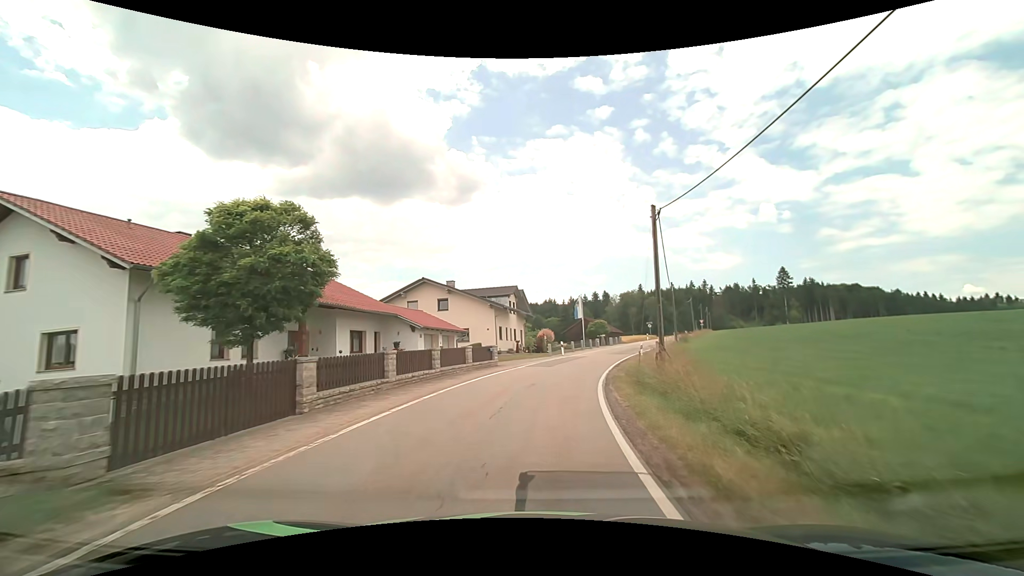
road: tertiary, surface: asphalt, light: Day
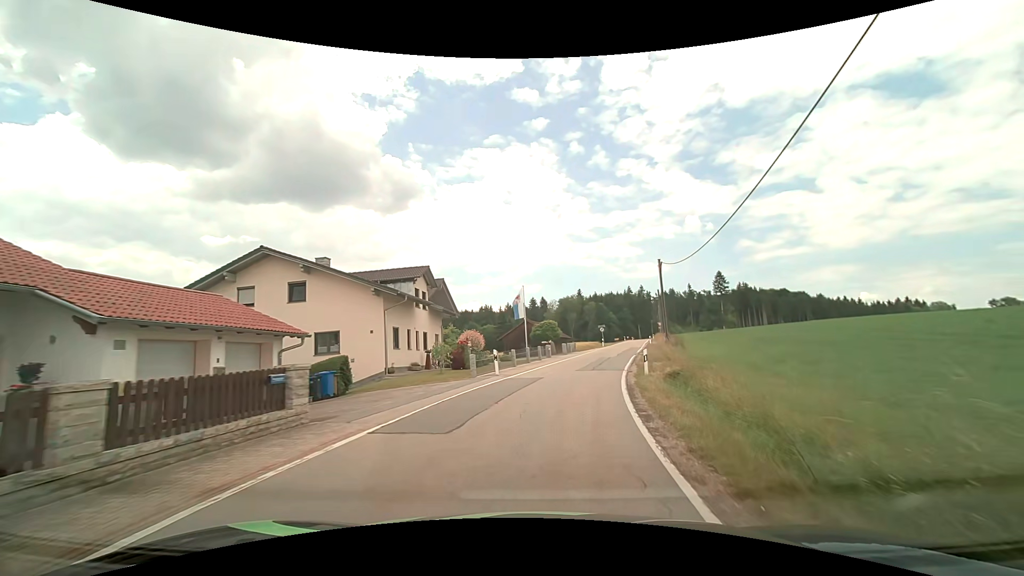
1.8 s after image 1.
(+0.9, +17.5) m; +7°
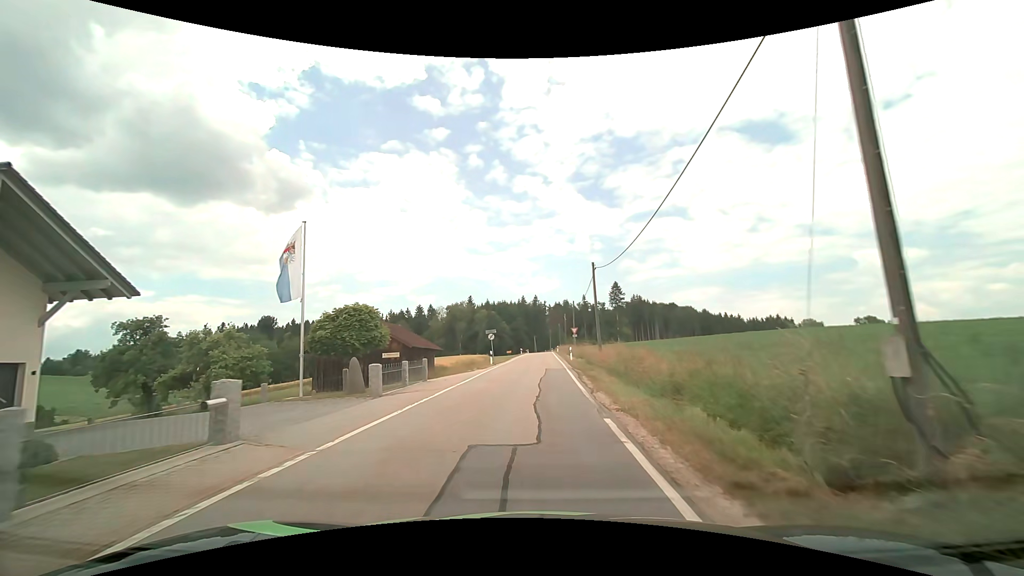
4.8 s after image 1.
(+3.9, +28.5) m; +13°
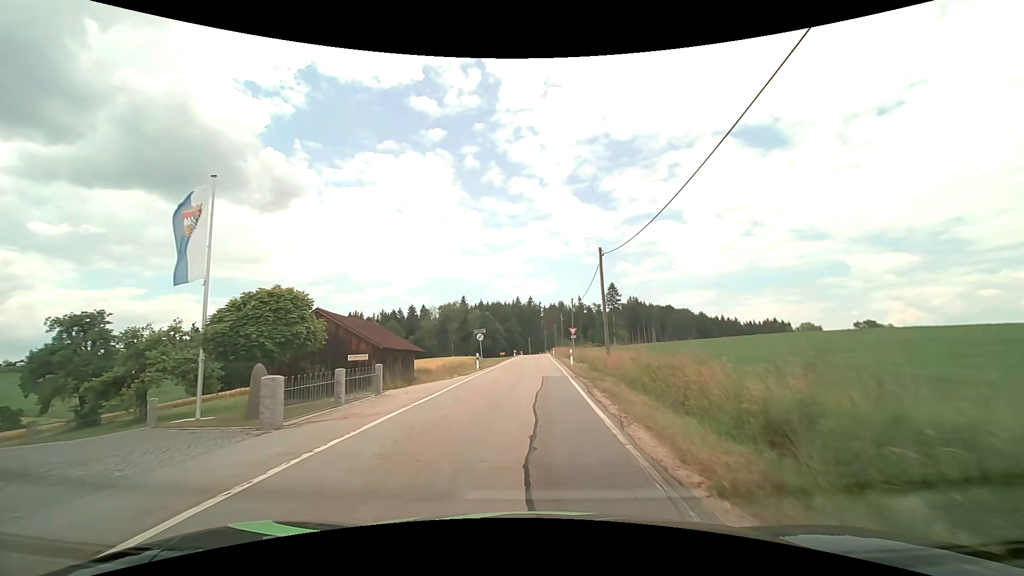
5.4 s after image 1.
(0.0, +5.7) m; +1°
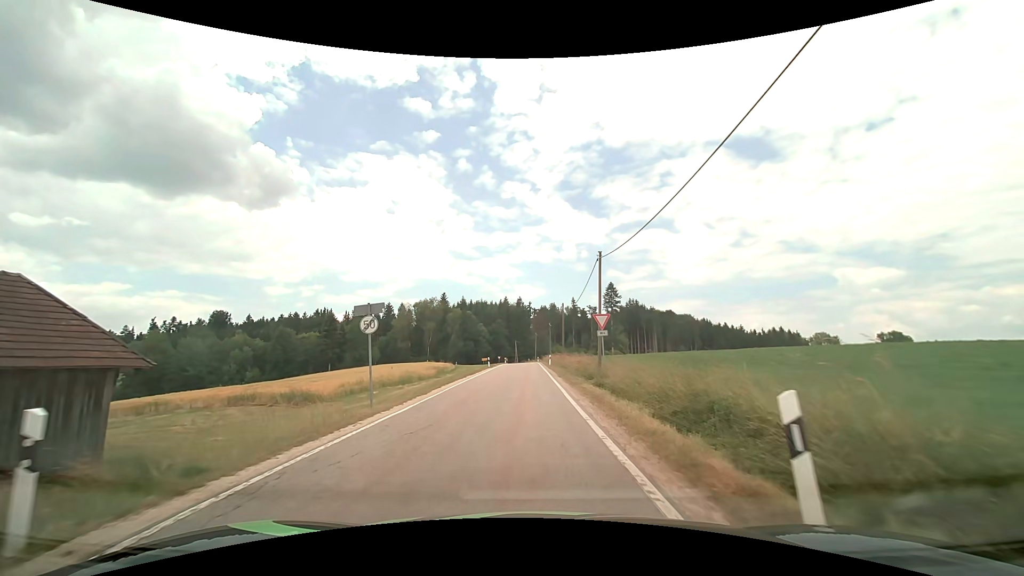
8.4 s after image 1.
(+0.4, +28.2) m; +1°
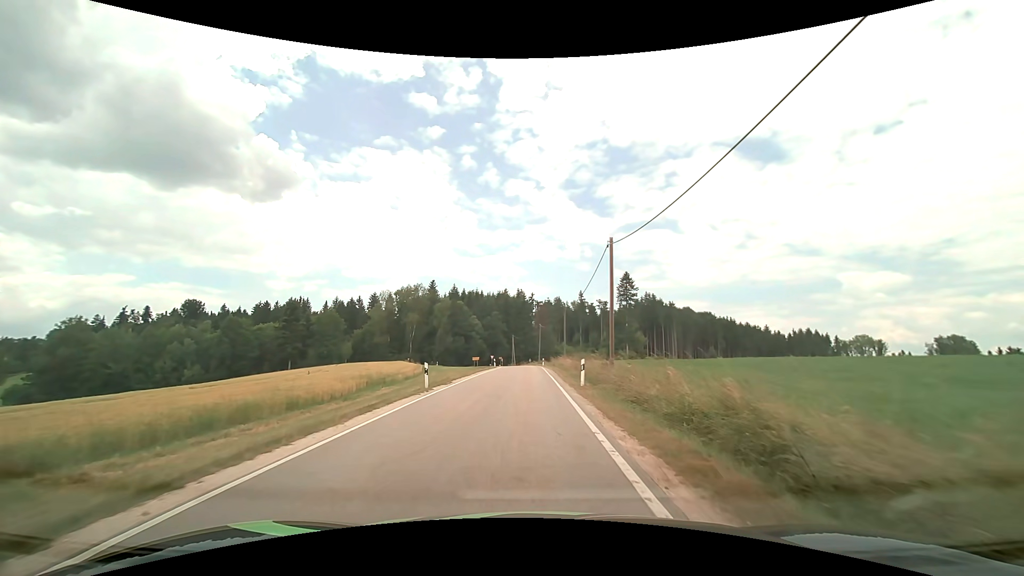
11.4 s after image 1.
(0.0, +30.6) m; 0°
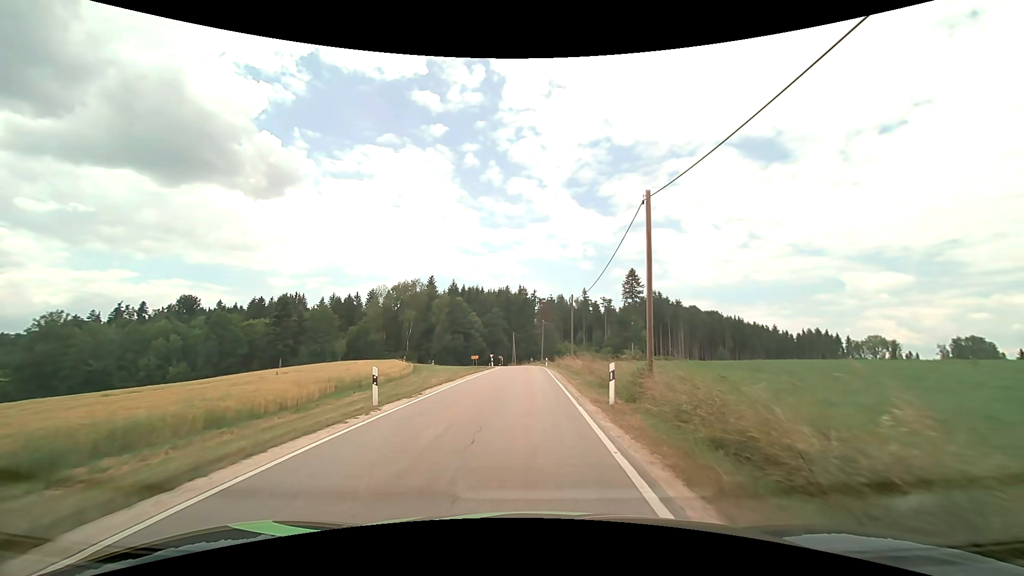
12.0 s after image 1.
(0.0, +6.7) m; 0°
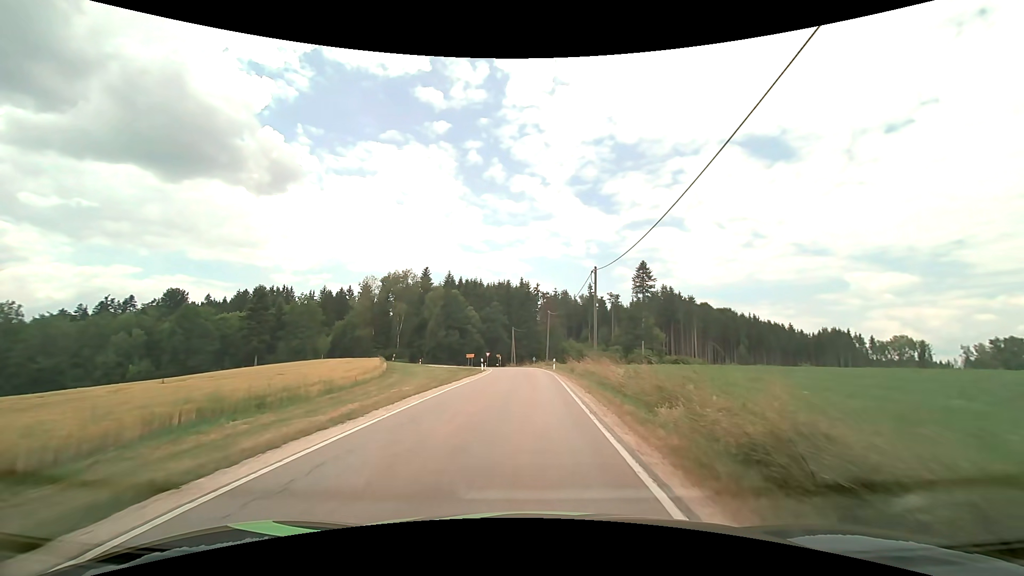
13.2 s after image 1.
(-0.1, +13.8) m; 0°
(0, +10) (0, +20) (0, +30) (0, +40) (0, +50) (-2, +60) (-5, +69) (-8, +79) (-10, +89) (-8, +98) m
